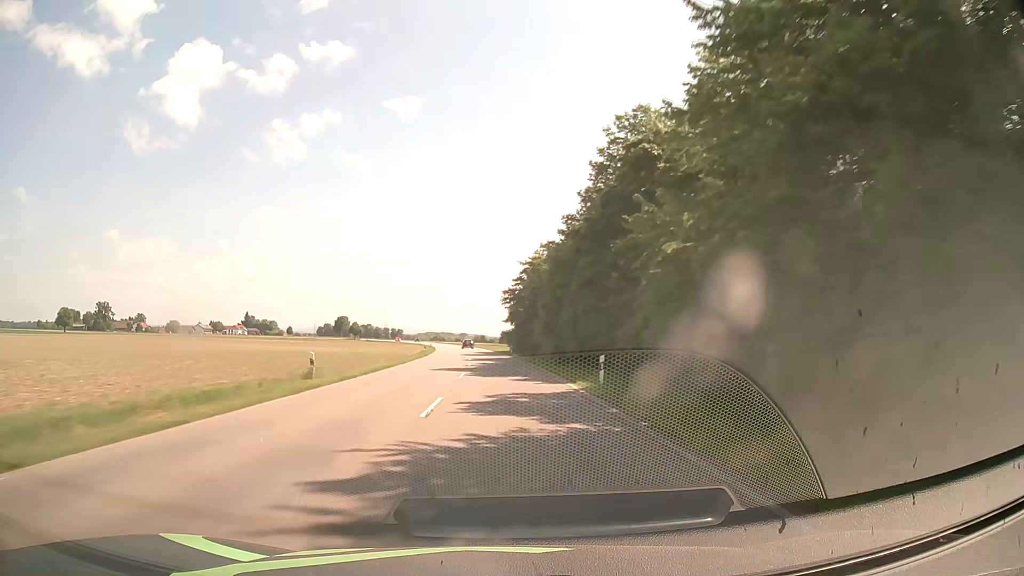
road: secondary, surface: asphalt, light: Day
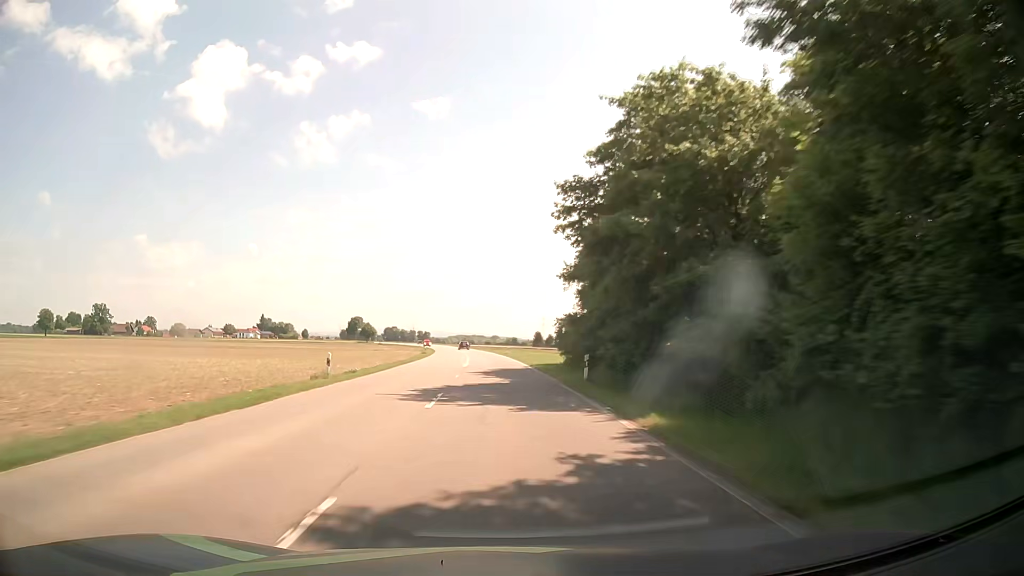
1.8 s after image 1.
(-1.0, +47.3) m; -3°
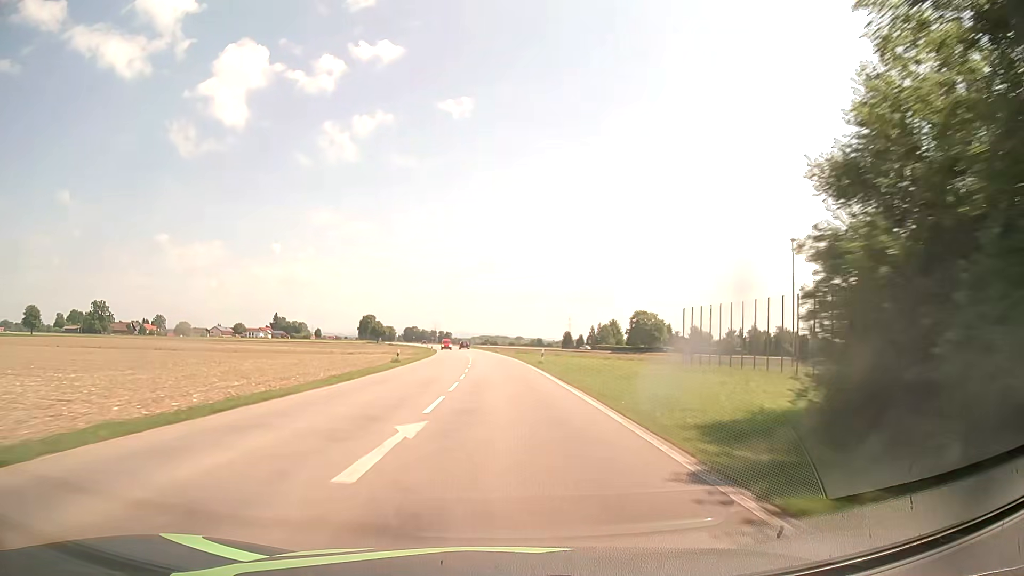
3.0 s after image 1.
(-0.6, +31.6) m; -2°
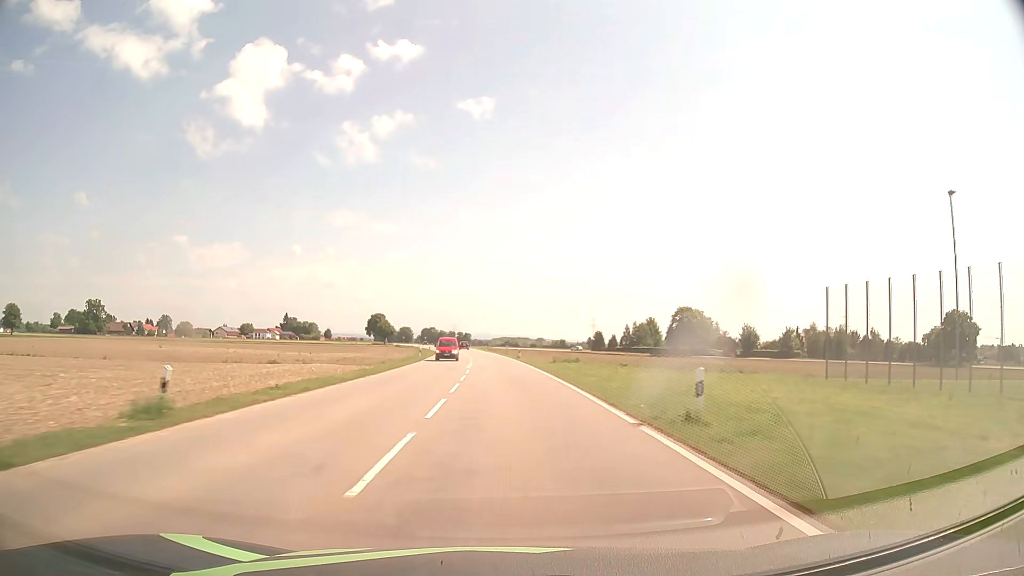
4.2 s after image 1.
(-0.4, +31.6) m; -2°
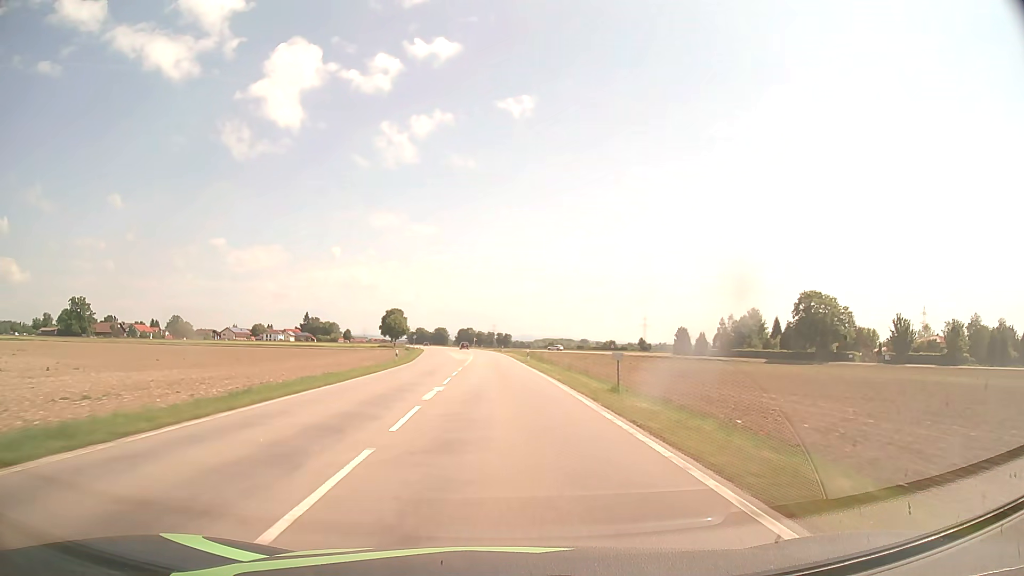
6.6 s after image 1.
(-1.7, +63.1) m; -3°
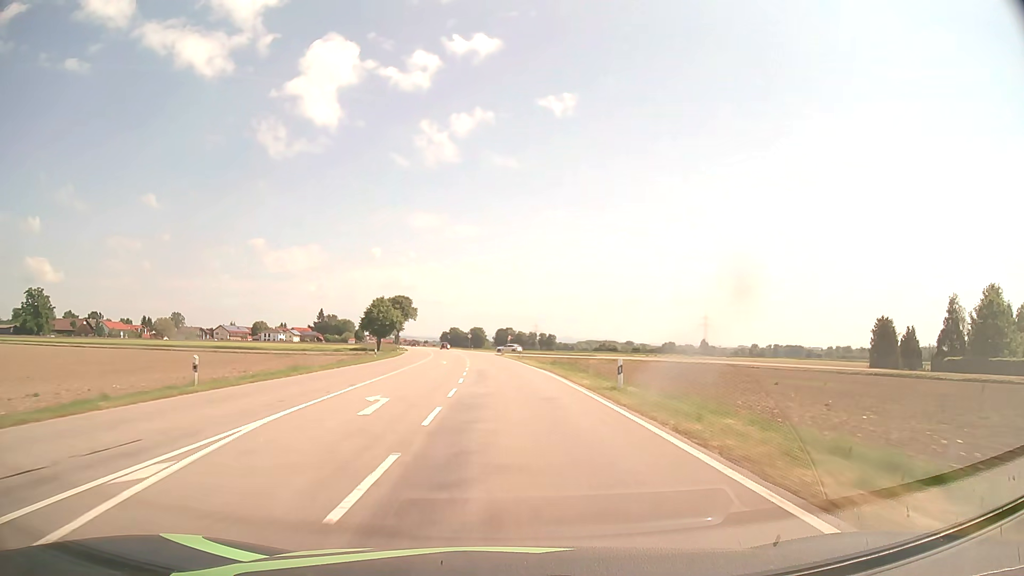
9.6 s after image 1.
(-2.7, +78.9) m; -4°
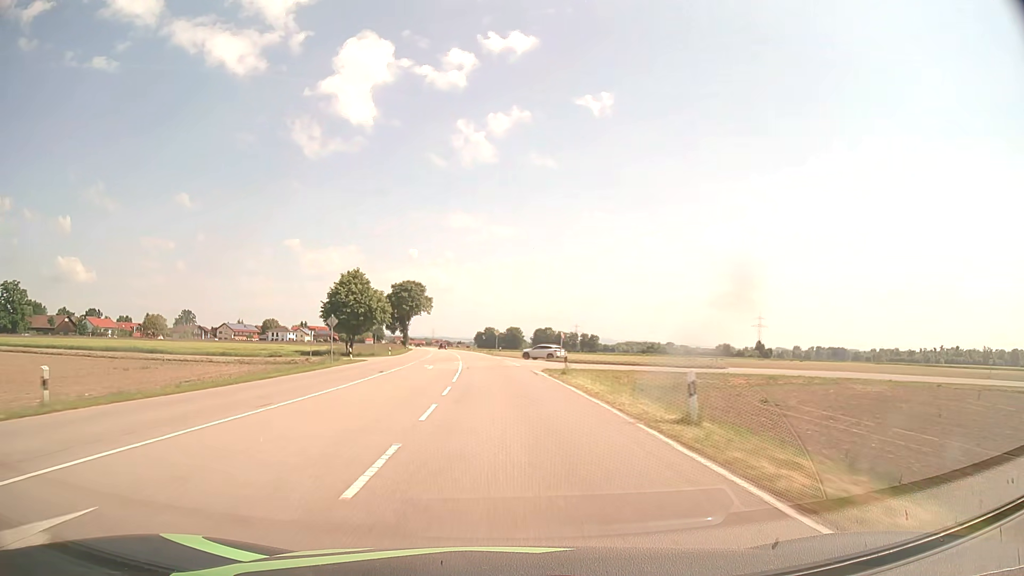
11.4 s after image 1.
(-1.2, +47.4) m; -3°
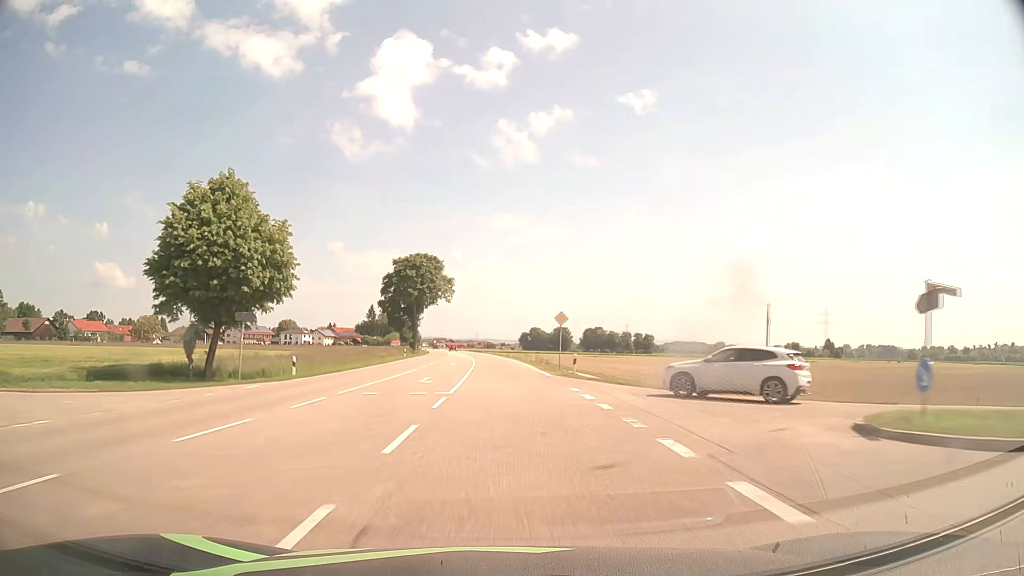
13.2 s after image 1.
(-1.7, +47.3) m; -4°
(0, +10) (0, +20) (0, +30) (-1, +40) (-1, +50) (-1, +60) (-2, +70) (-3, +80) (-3, +90) (-4, +100) m
